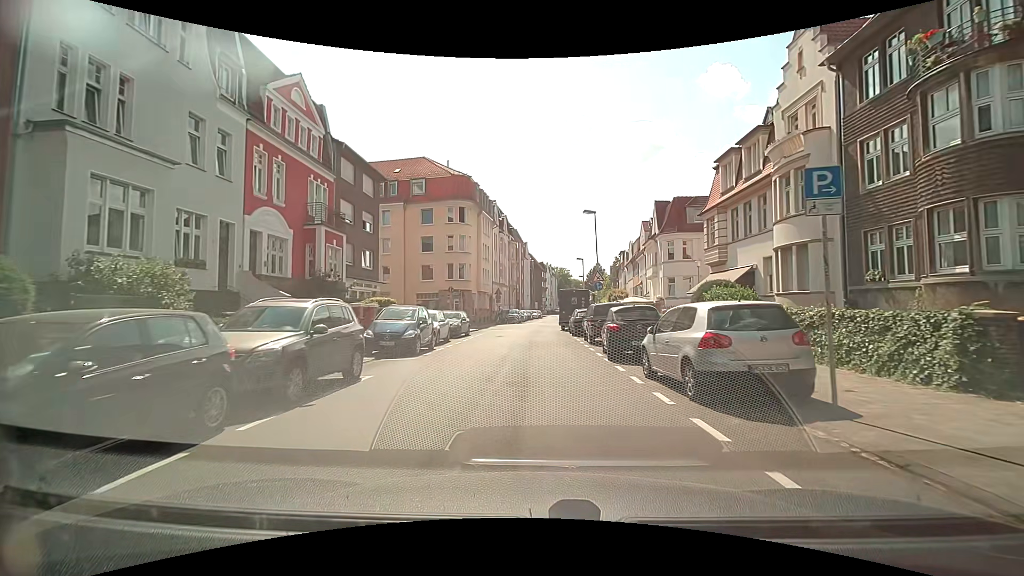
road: residential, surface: asphalt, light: Day
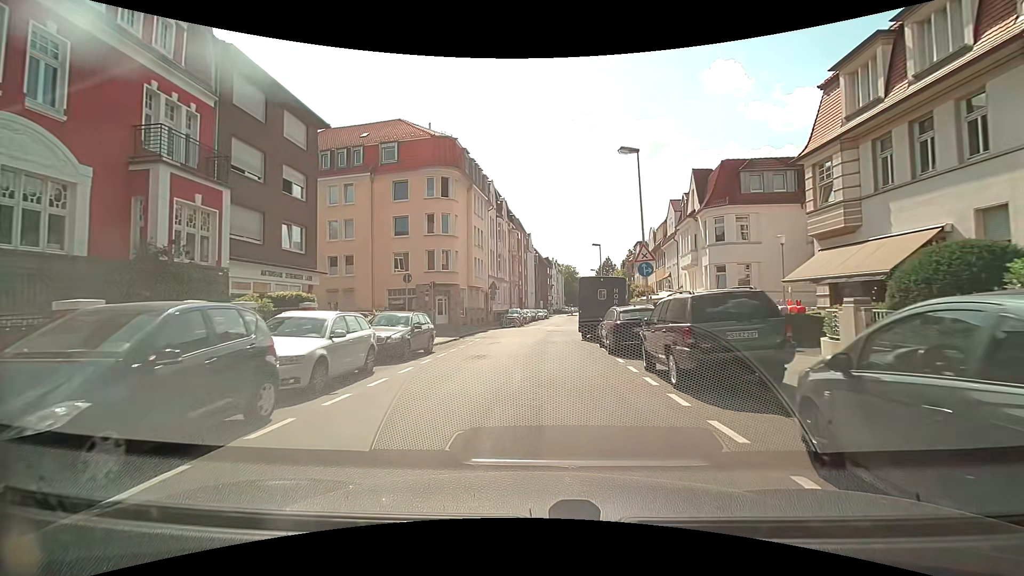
(0.0, +12.1) m; 0°
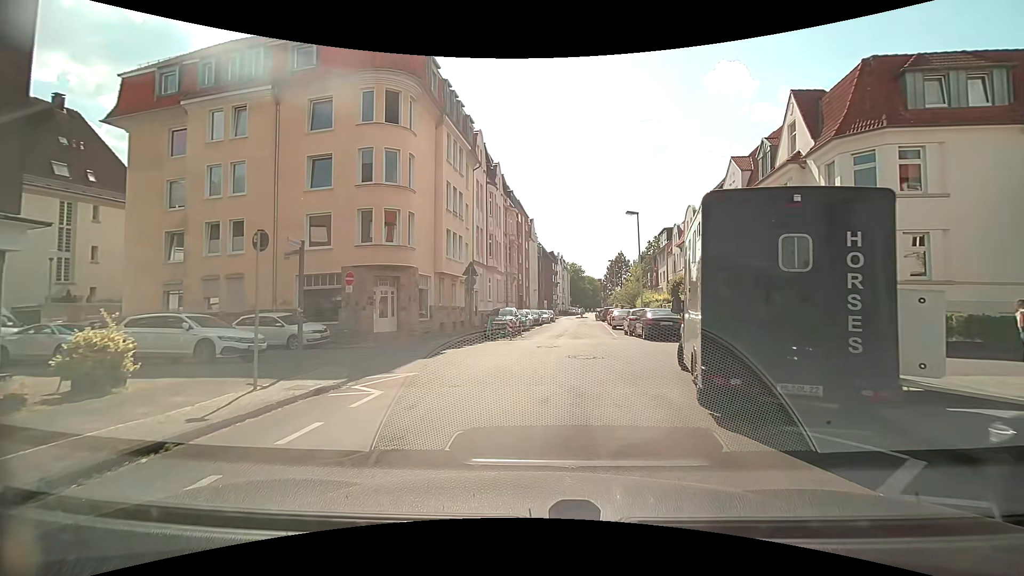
(0.0, +16.3) m; -1°
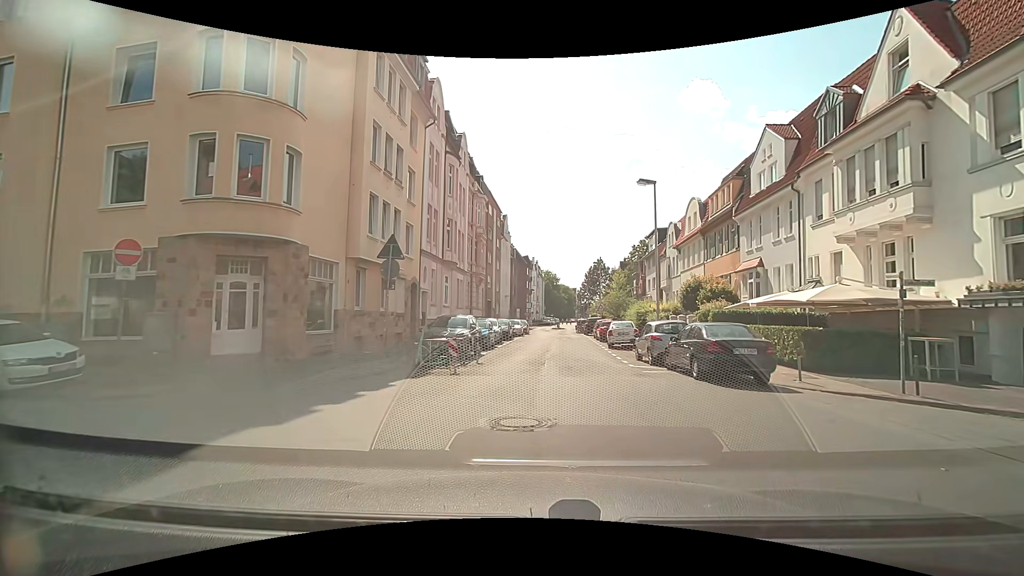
(+0.2, +10.4) m; +3°
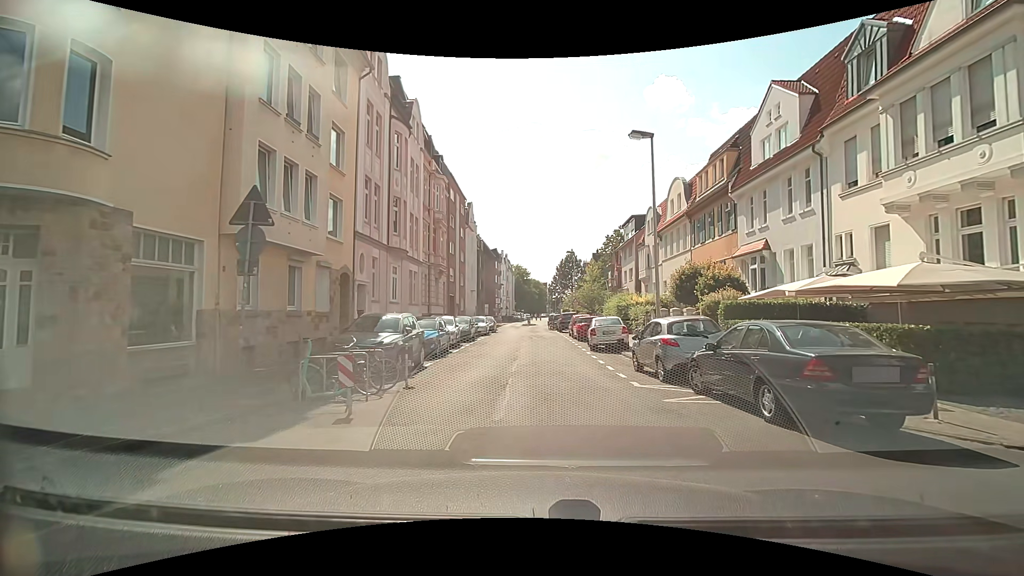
(+0.2, +5.5) m; +5°
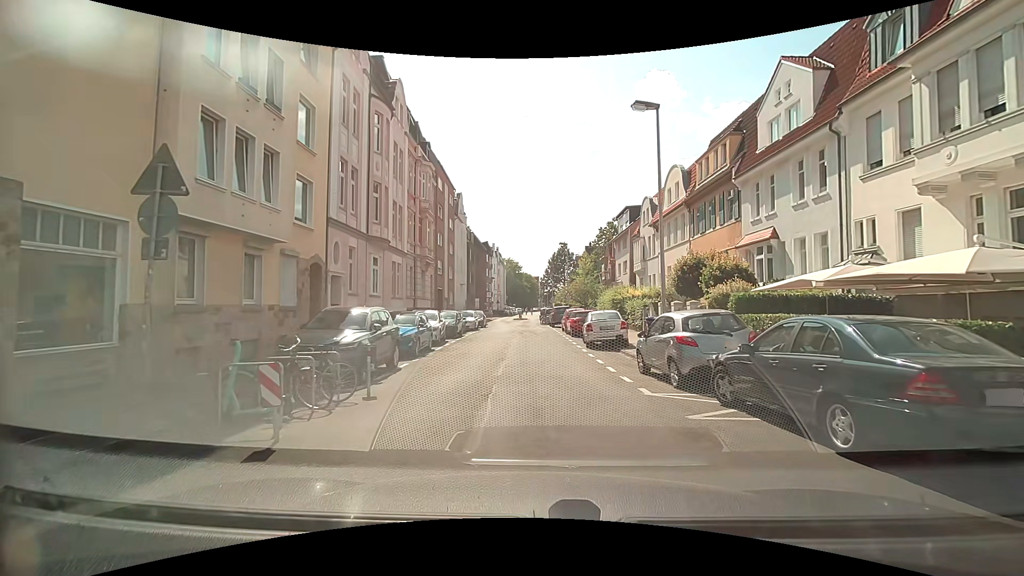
(0.0, +2.0) m; 0°
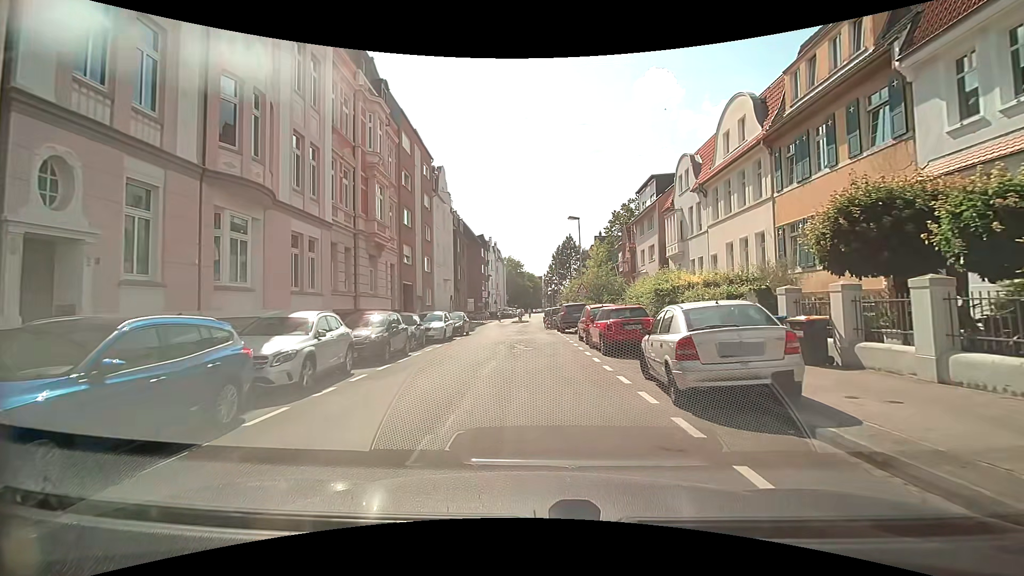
(+0.1, +13.0) m; -2°
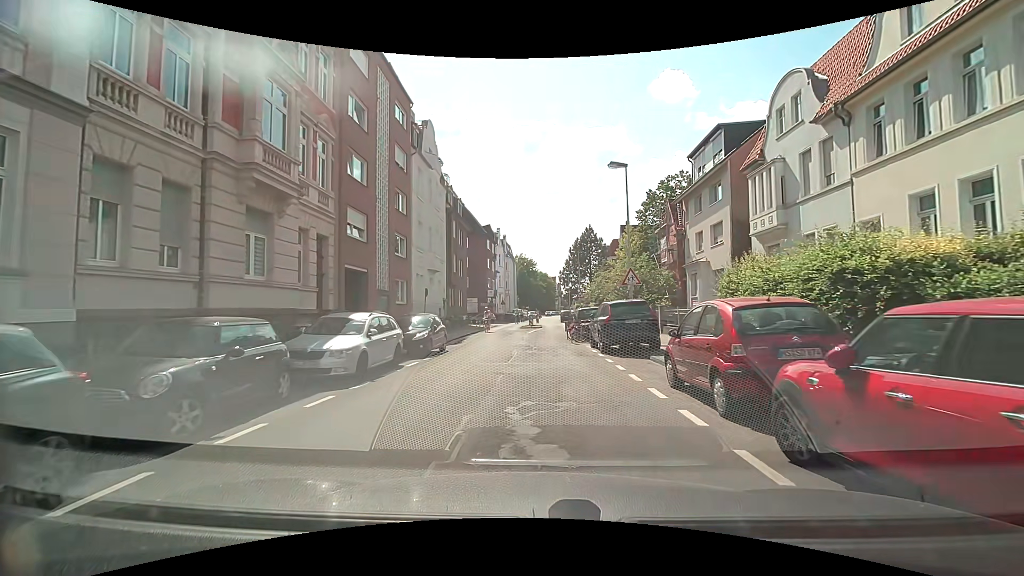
(+0.1, +13.1) m; 0°
(0, +10) (0, +20) (0, +30) (+1, +40) (+2, +50) (+2, +60) (+2, +70) (+2, +80) (+2, +90) (+3, +100) m
